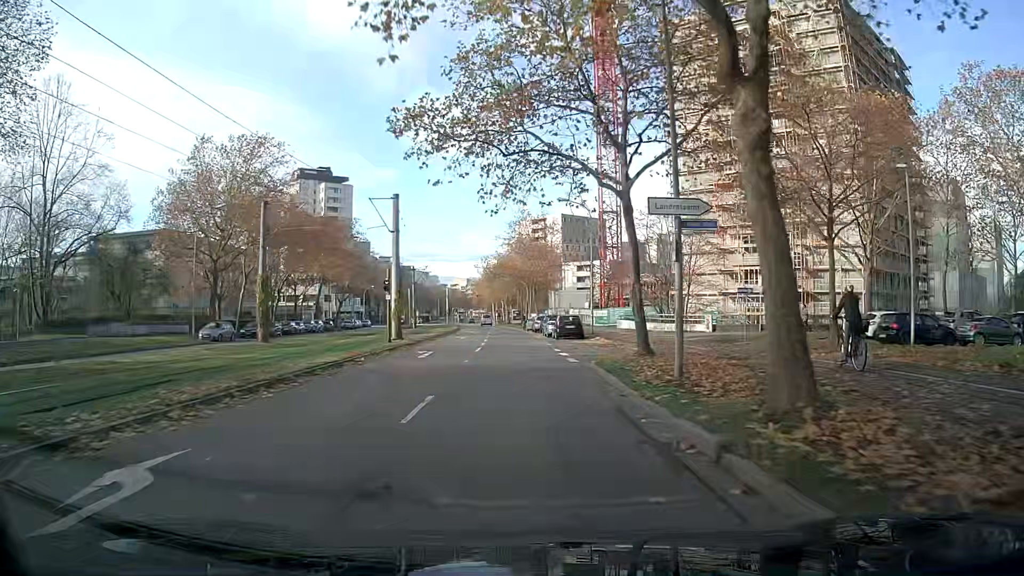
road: tertiary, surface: asphalt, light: Day
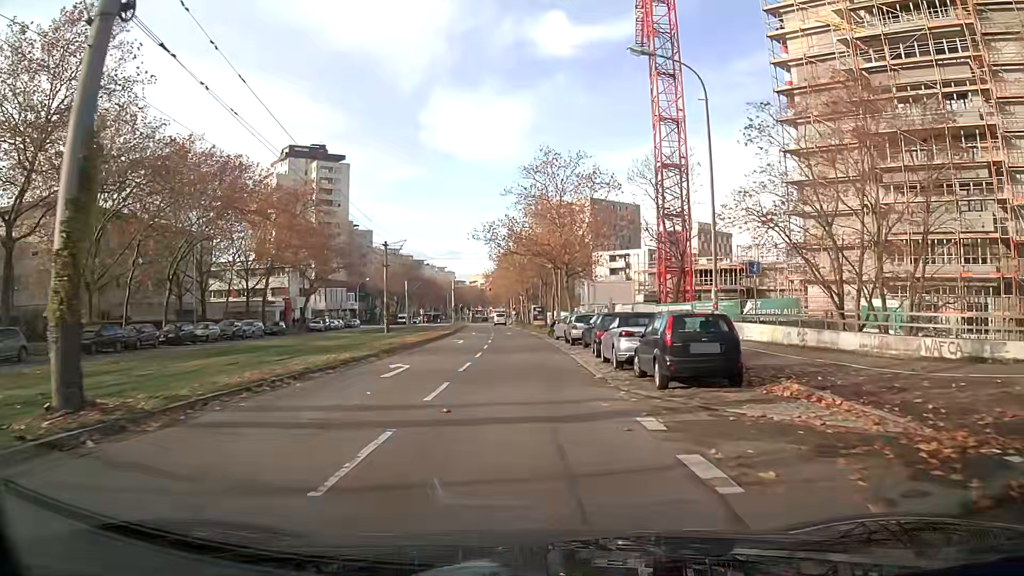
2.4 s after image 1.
(-0.4, +26.5) m; -2°
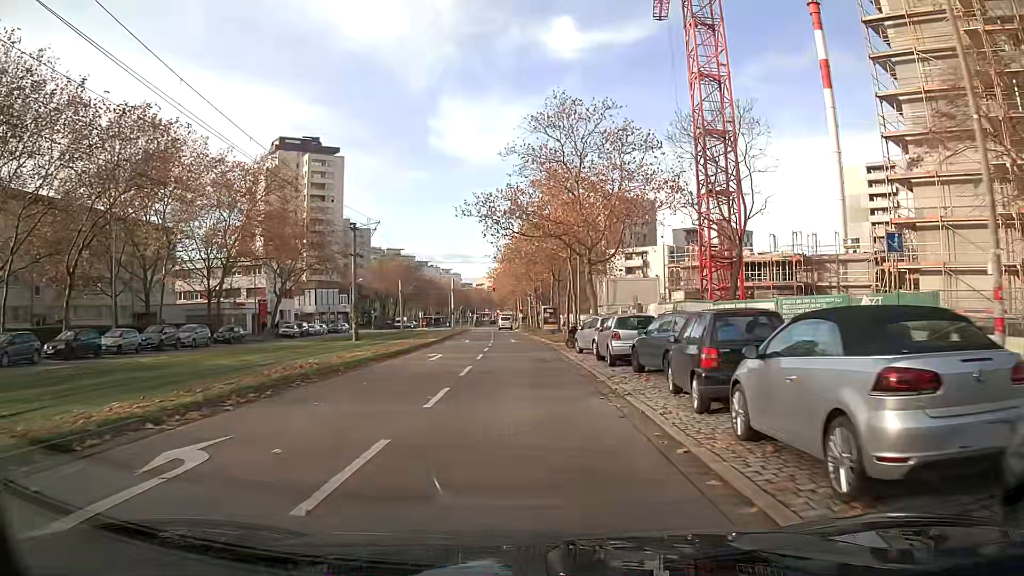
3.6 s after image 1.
(-0.1, +12.5) m; -1°
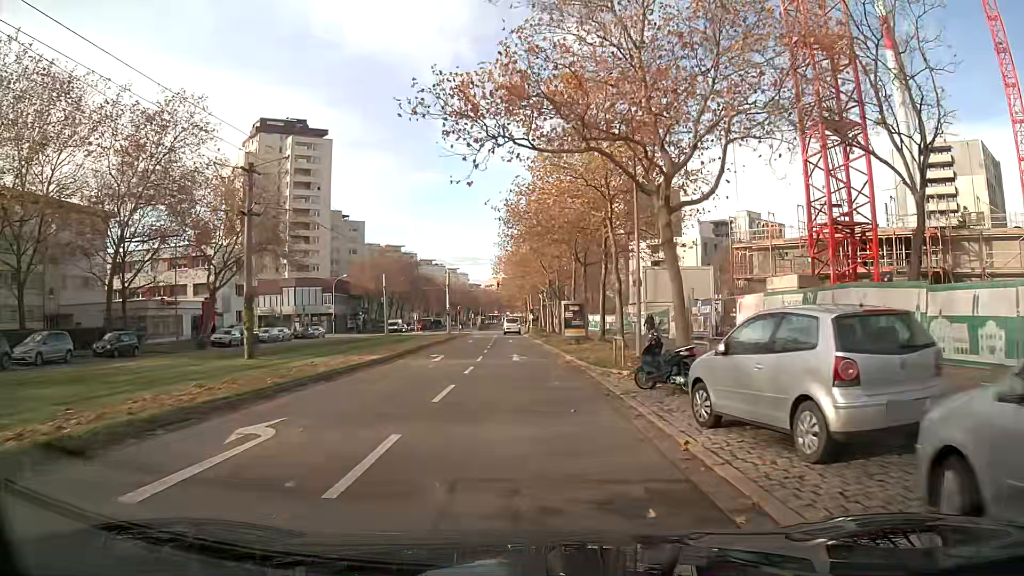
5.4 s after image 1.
(-0.1, +18.2) m; -1°
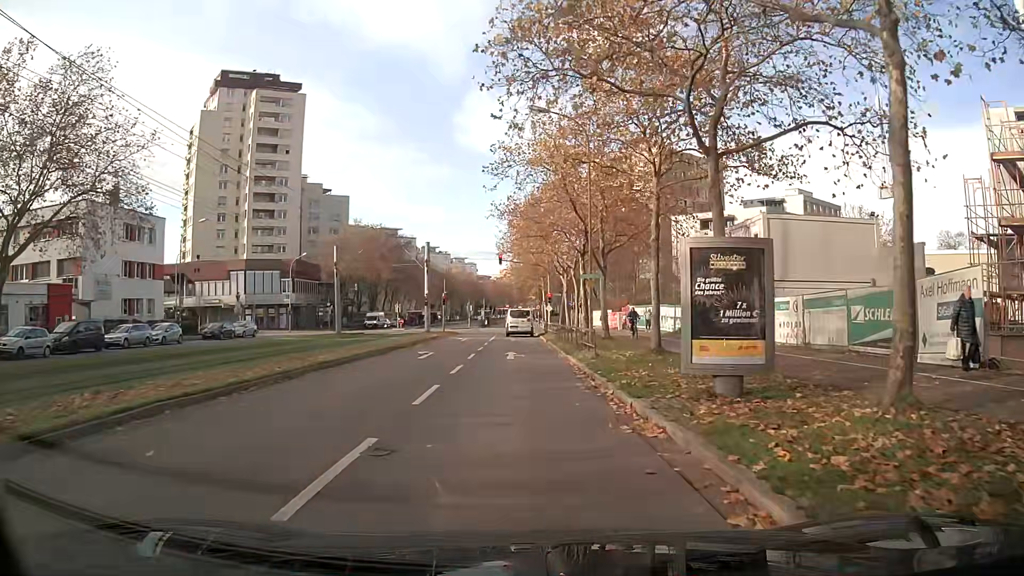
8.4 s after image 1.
(-0.2, +26.4) m; -1°
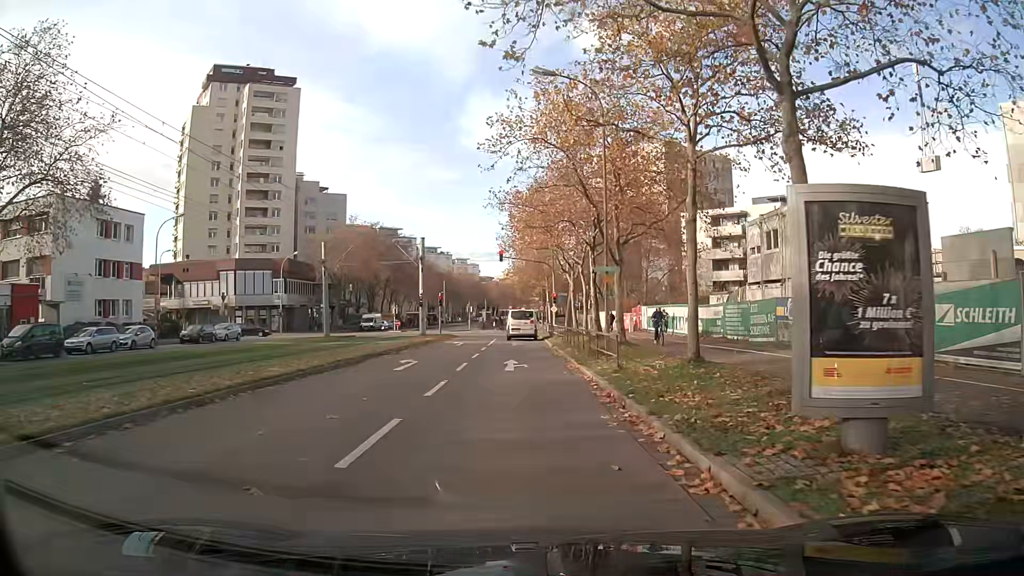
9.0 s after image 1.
(0.0, +4.3) m; -1°
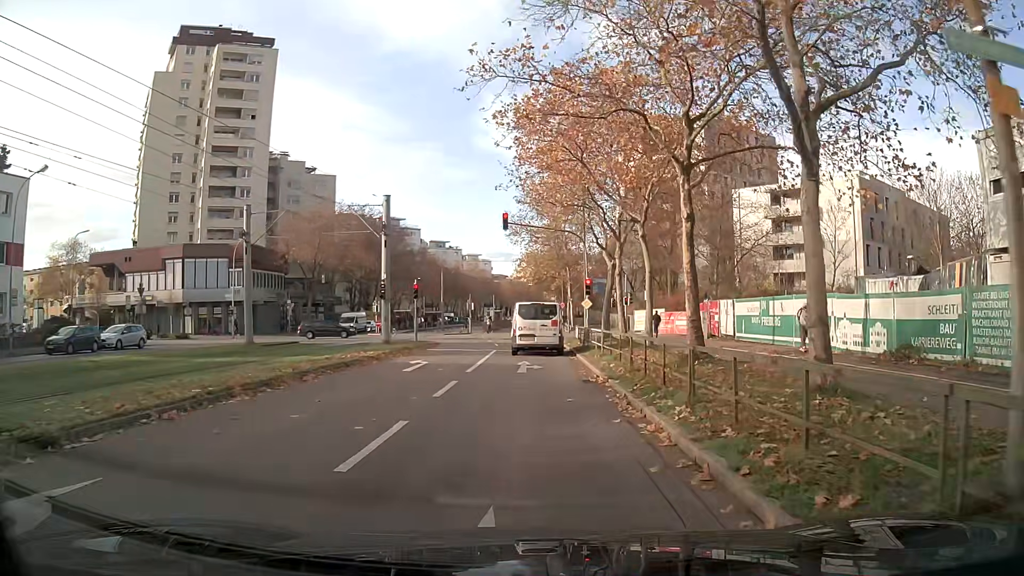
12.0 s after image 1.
(+0.1, +17.6) m; 0°
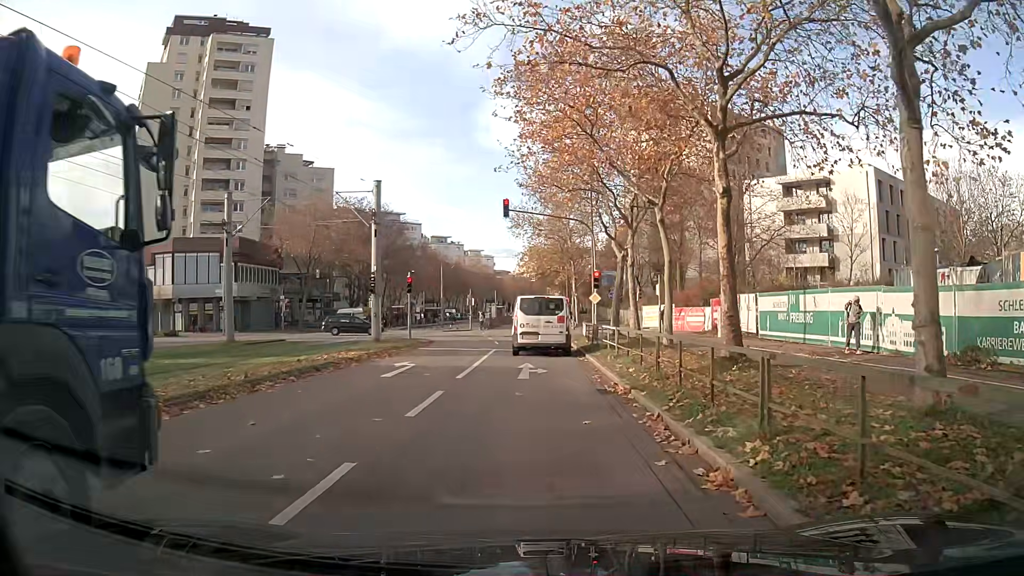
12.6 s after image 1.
(0.0, +2.8) m; 0°
(0, +10) (0, +20) (0, +30) (0, +40) (-1, +50) (-1, +60) (-2, +70) (-2, +80) (-2, +90) (-2, +100) m
